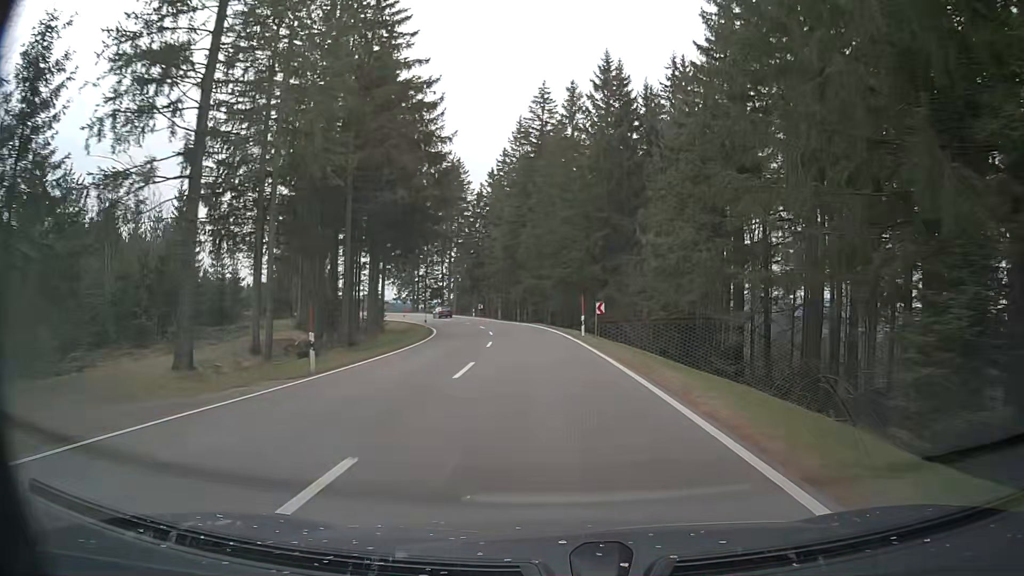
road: primary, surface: asphalt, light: Day
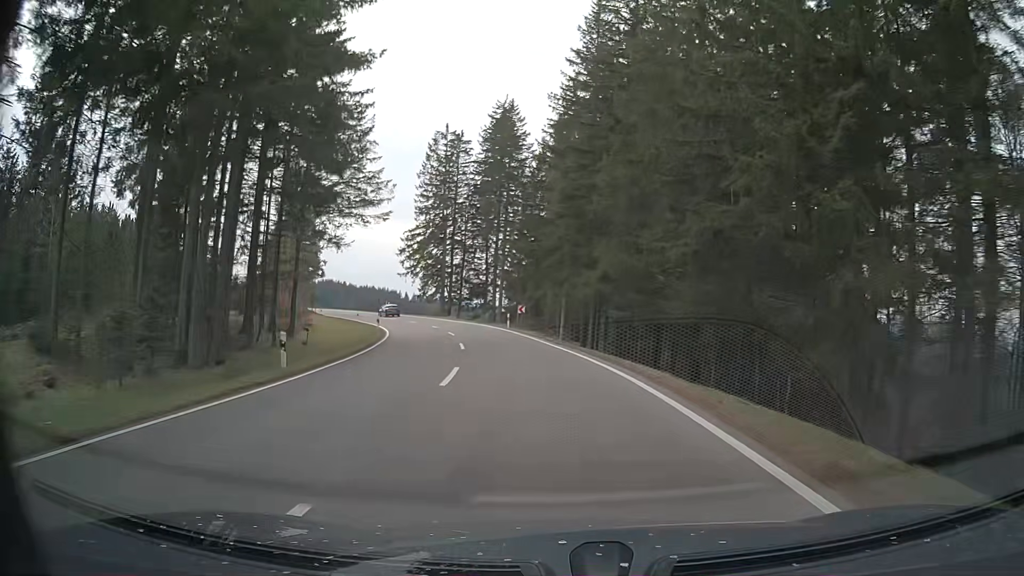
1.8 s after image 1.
(-1.5, +37.4) m; -6°
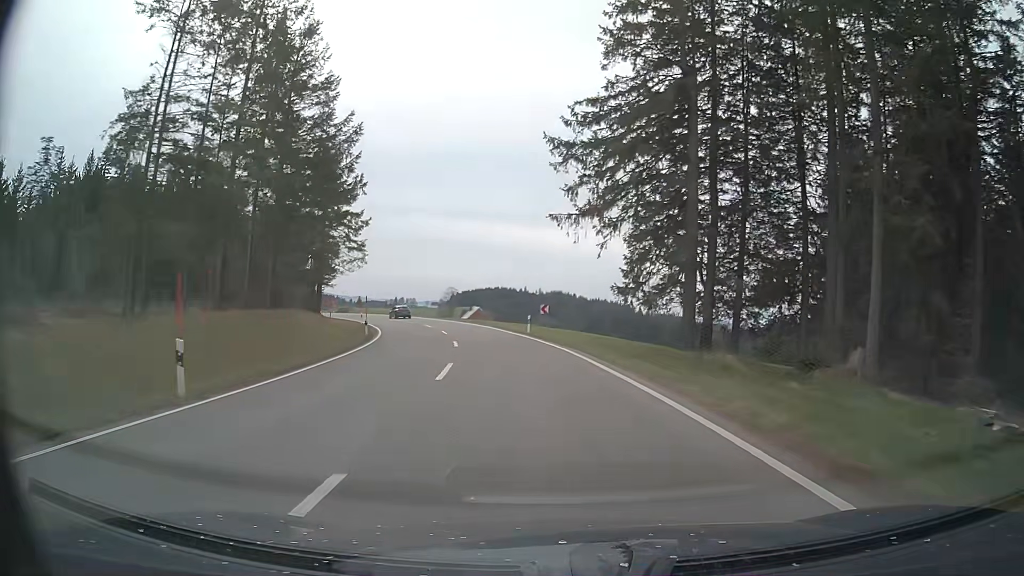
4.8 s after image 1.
(-9.8, +58.1) m; -20°
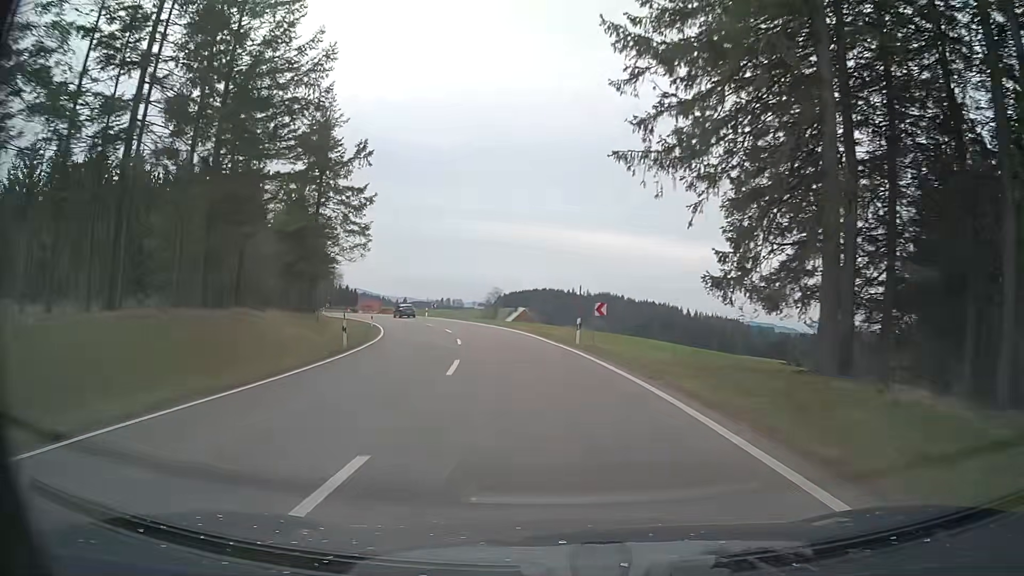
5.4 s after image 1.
(-0.4, +11.3) m; -4°
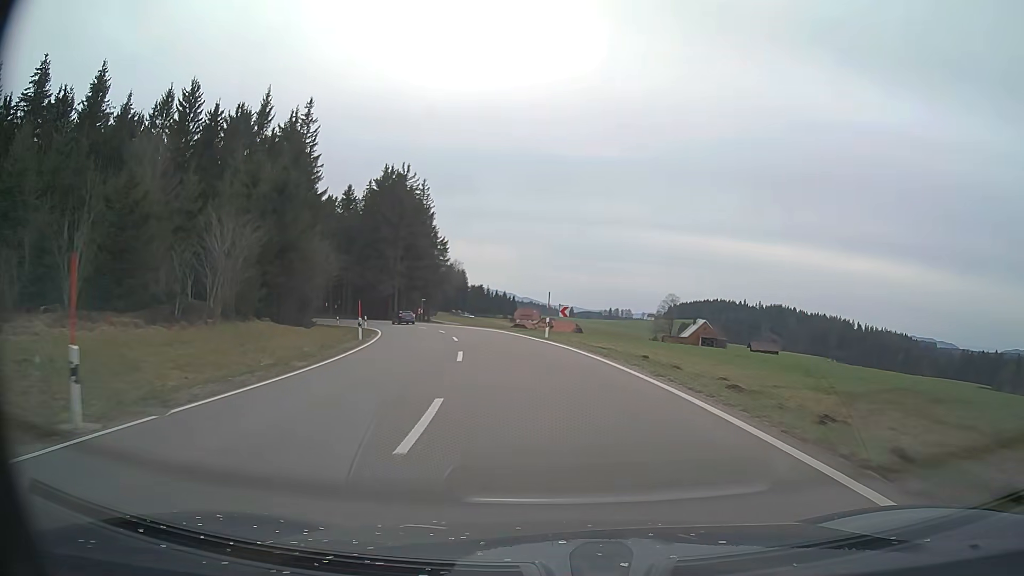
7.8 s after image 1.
(-5.6, +43.3) m; -14°
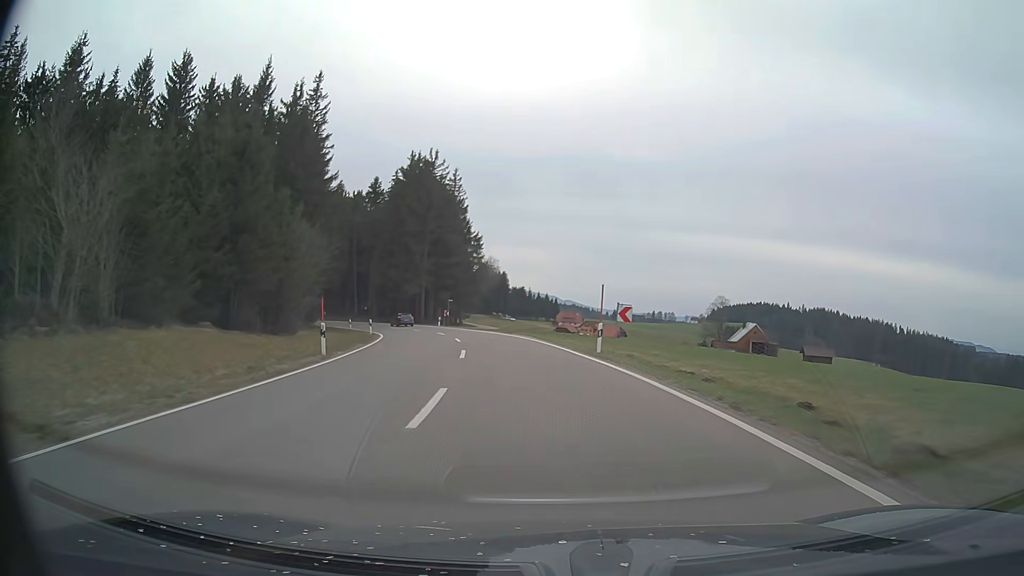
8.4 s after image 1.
(-0.4, +10.6) m; -4°
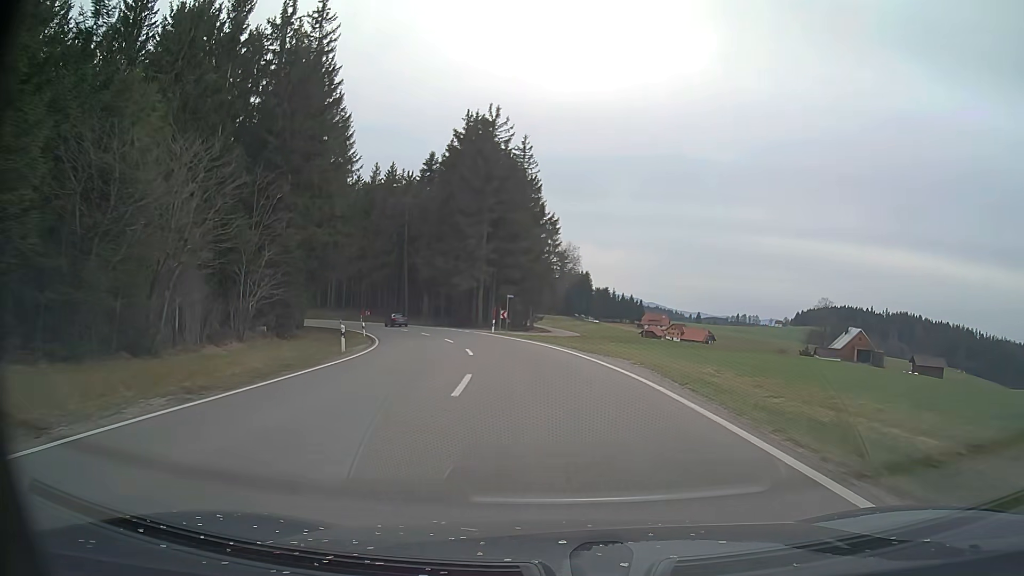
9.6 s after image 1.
(-1.3, +20.7) m; -7°
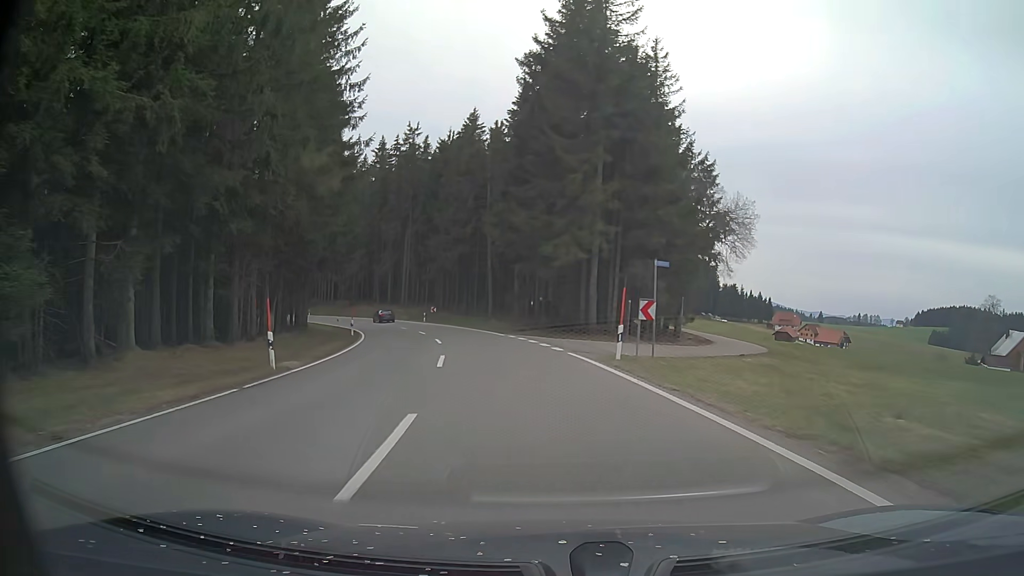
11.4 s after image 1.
(-2.6, +30.1) m; -10°
(0, +10) (-1, +20) (-3, +30) (-5, +40) (-8, +49) (-11, +59) (-15, +68) (-20, +77) (-25, +85) (-30, +94) m
